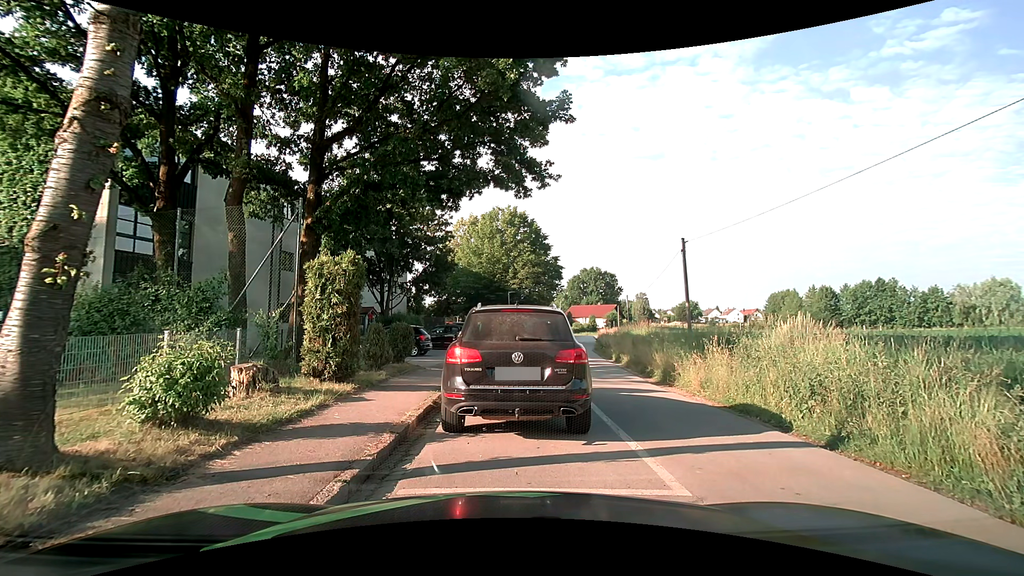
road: residential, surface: asphalt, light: Day
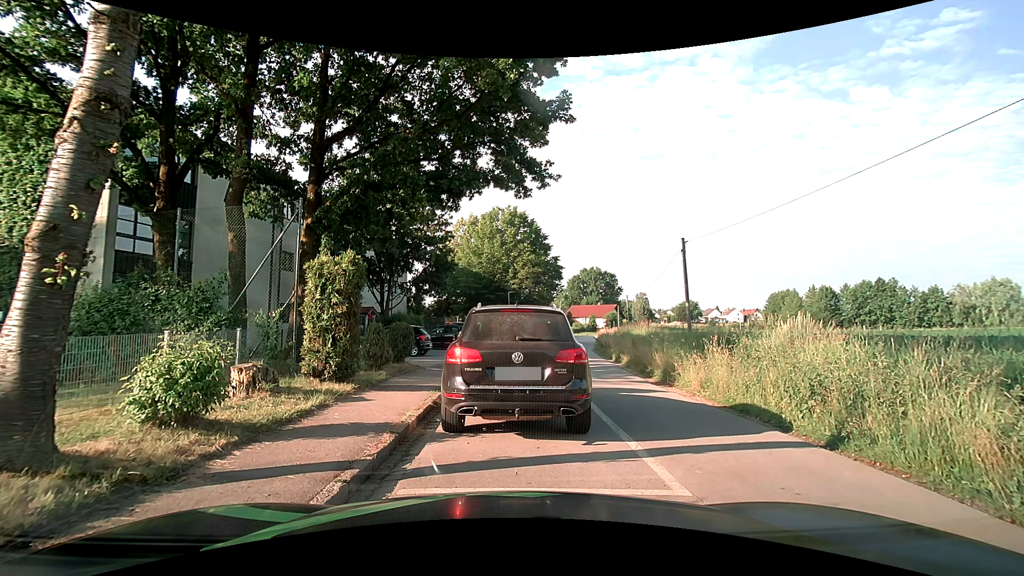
(0.0, 0.0) m; 0°
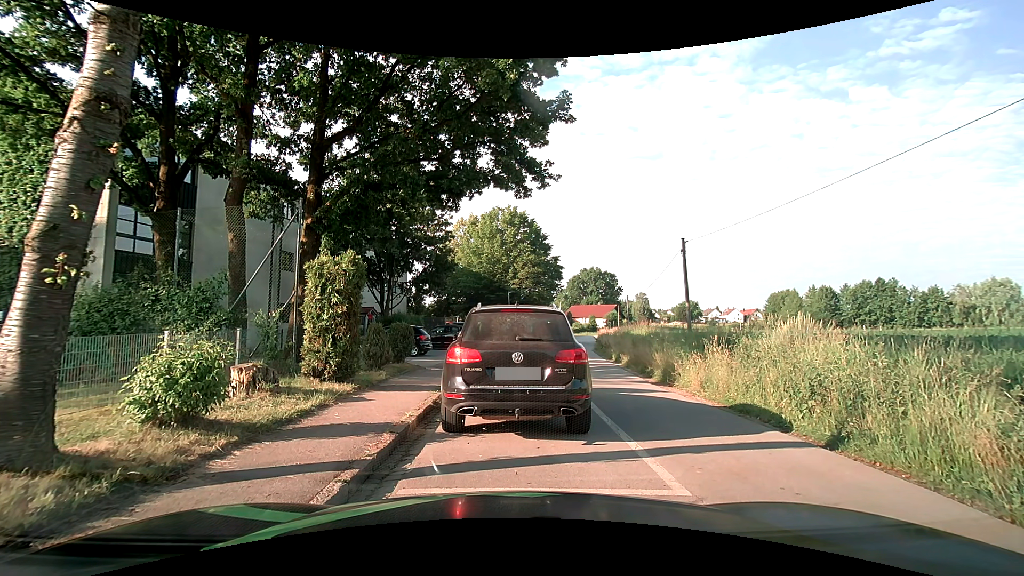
(0.0, 0.0) m; 0°
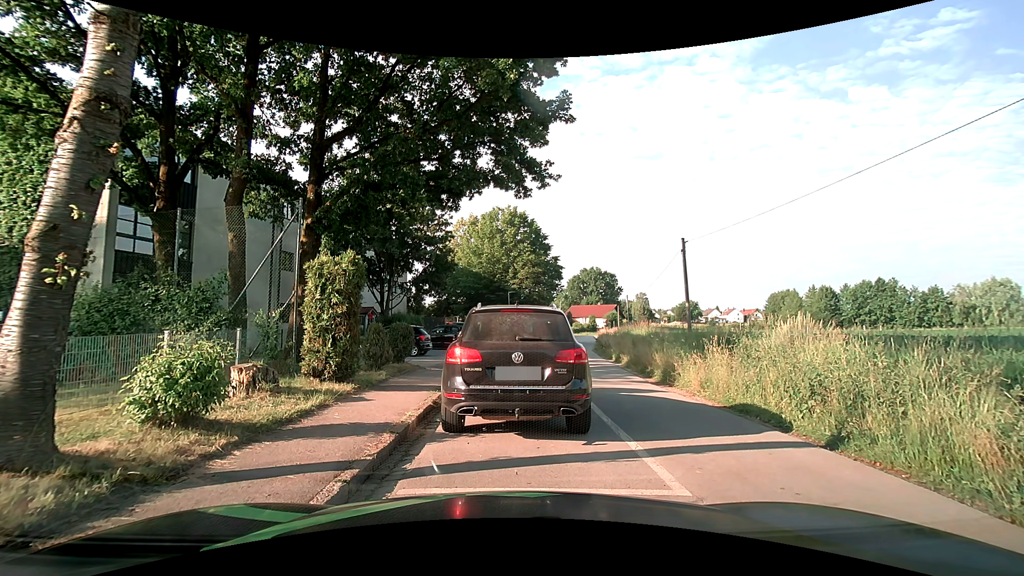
(0.0, 0.0) m; 0°
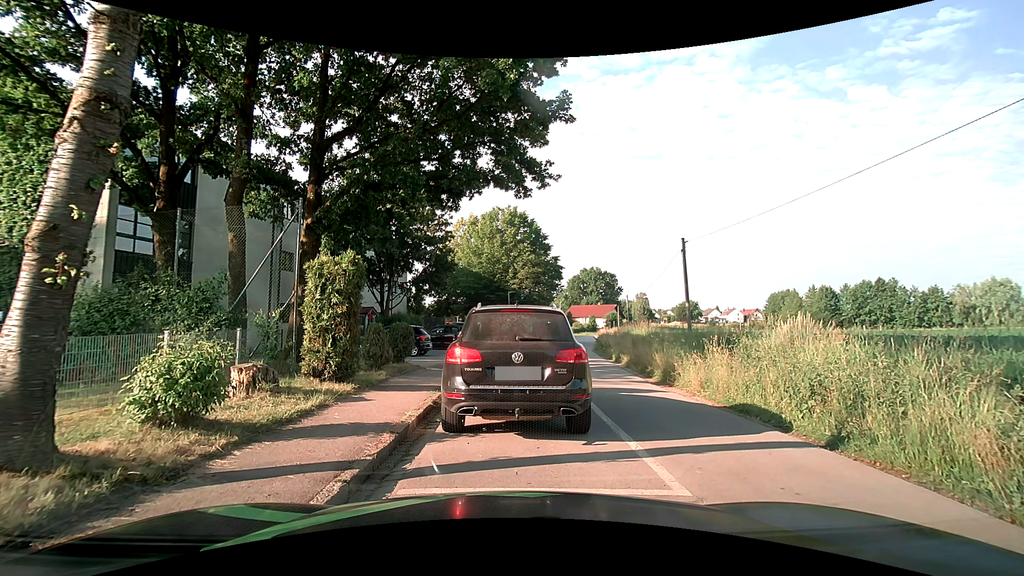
(0.0, 0.0) m; 0°
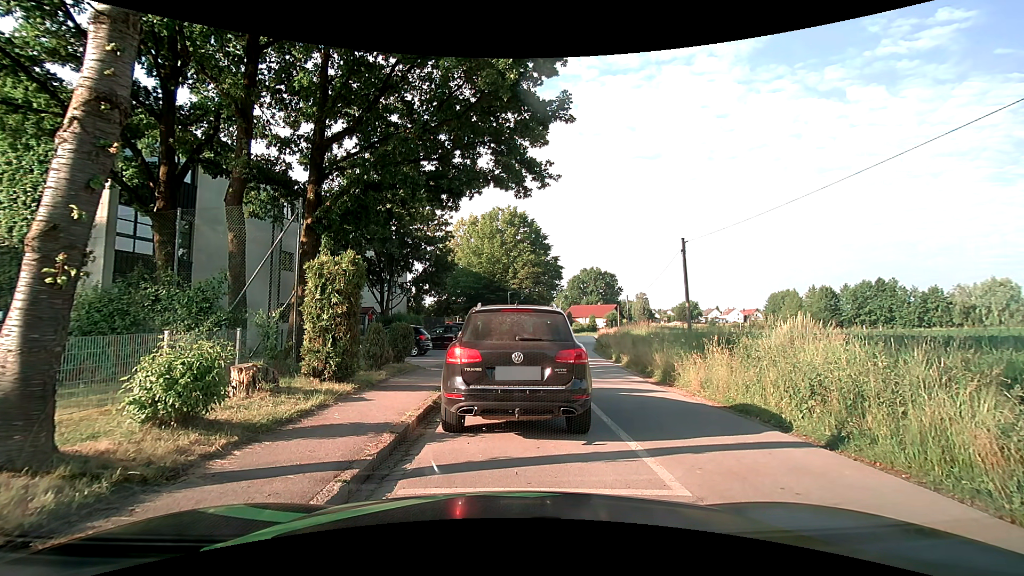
(0.0, 0.0) m; 0°
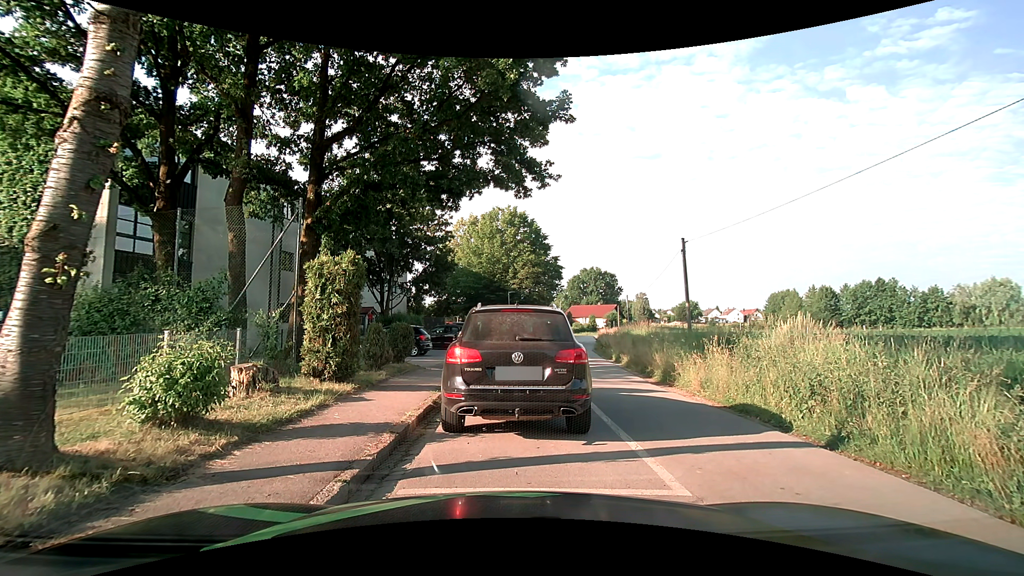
(0.0, 0.0) m; 0°
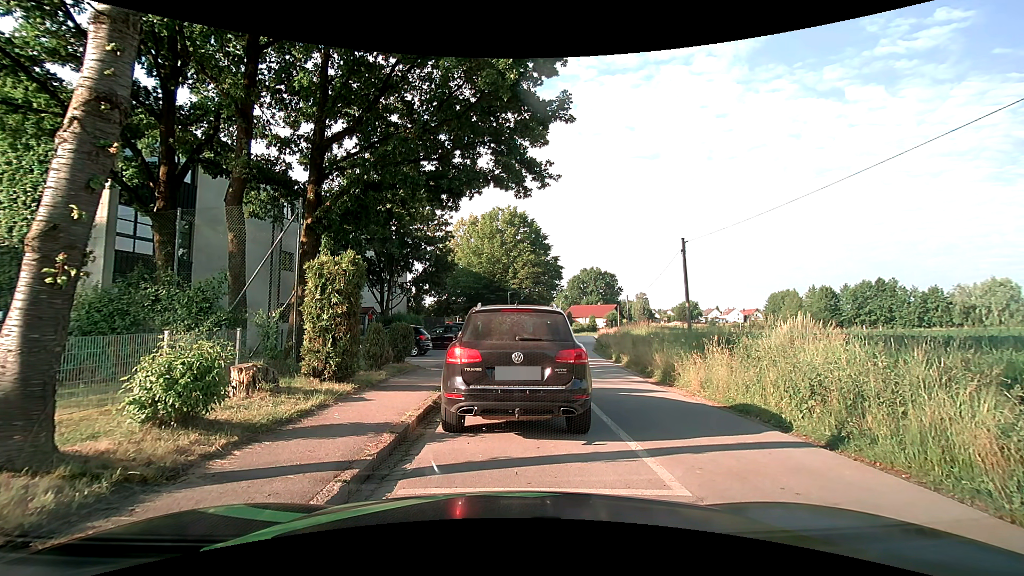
(0.0, 0.0) m; 0°
